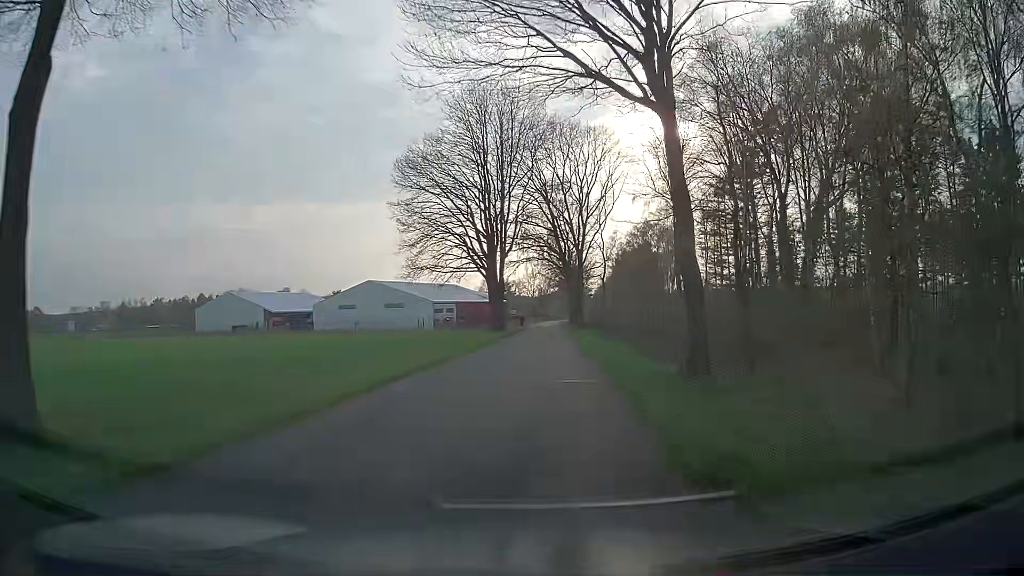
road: unclassified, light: Day
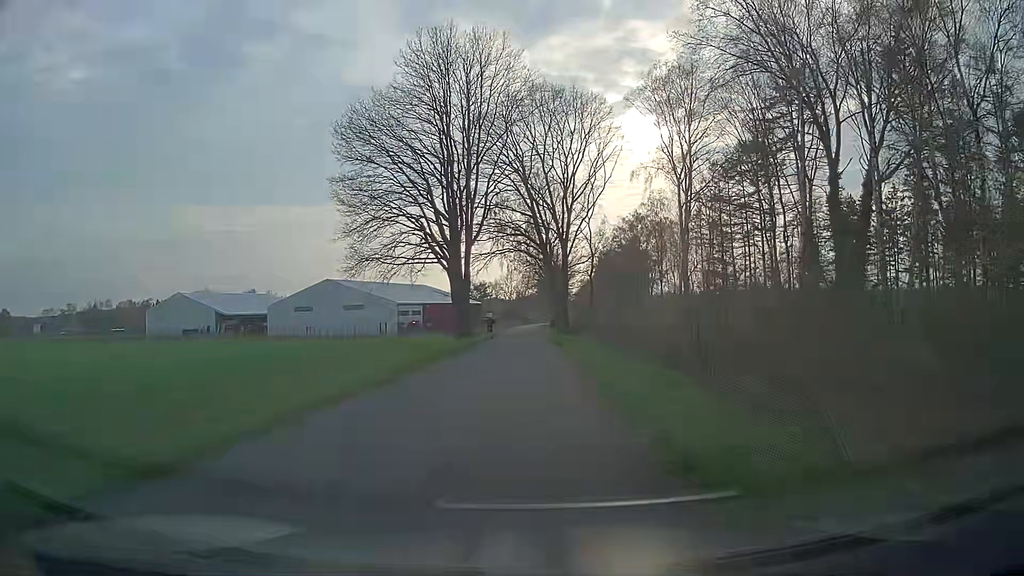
(+0.2, +13.3) m; +1°
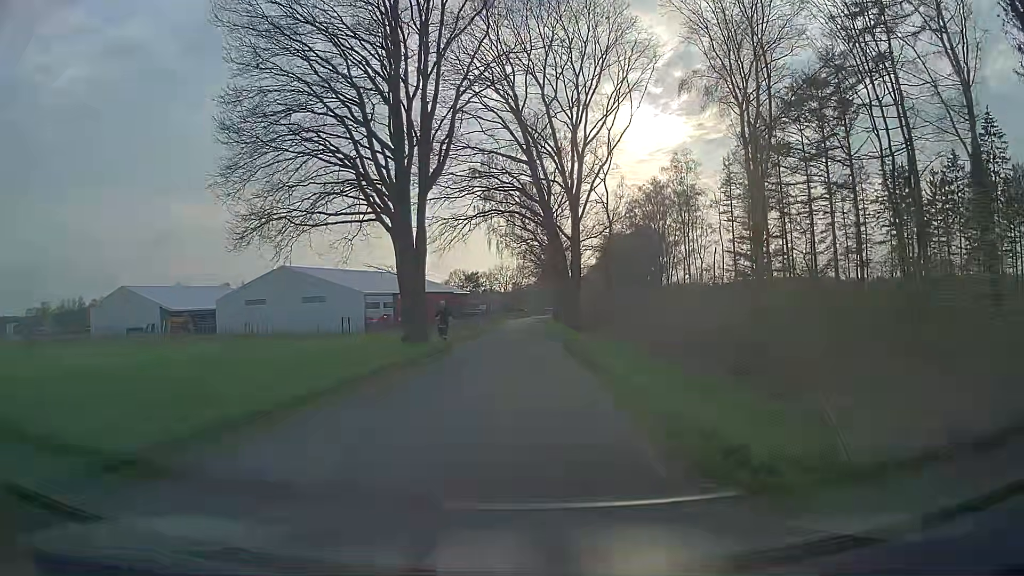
(+0.2, +20.0) m; +1°
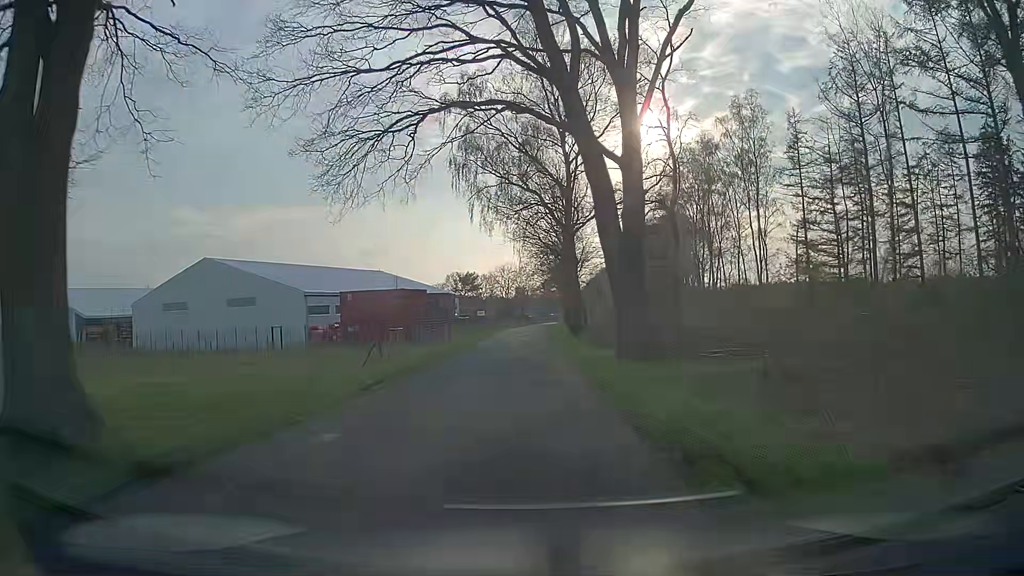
(-0.1, +25.0) m; 0°
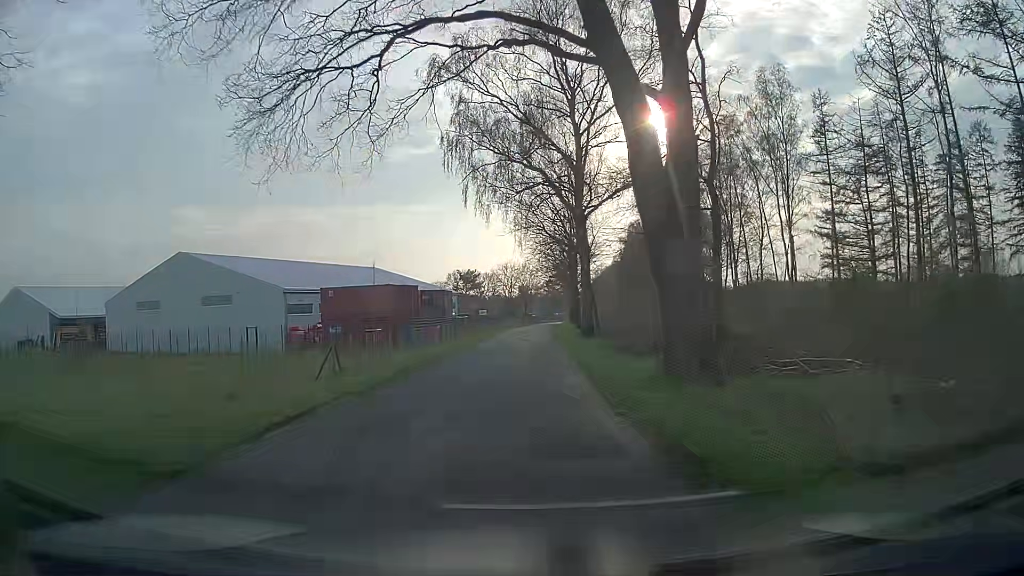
(0.0, +6.6) m; -1°
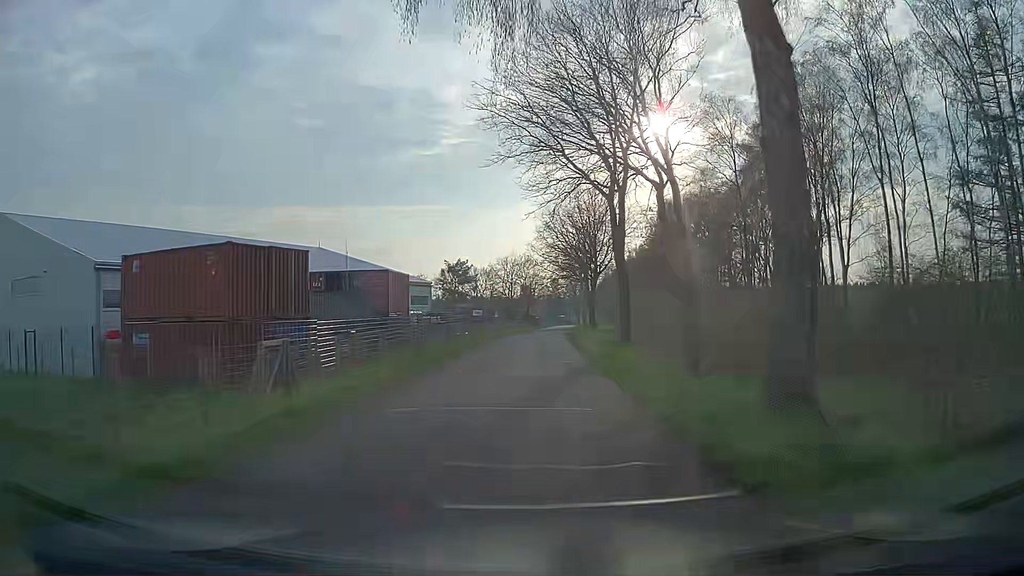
(-0.3, +28.0) m; -1°
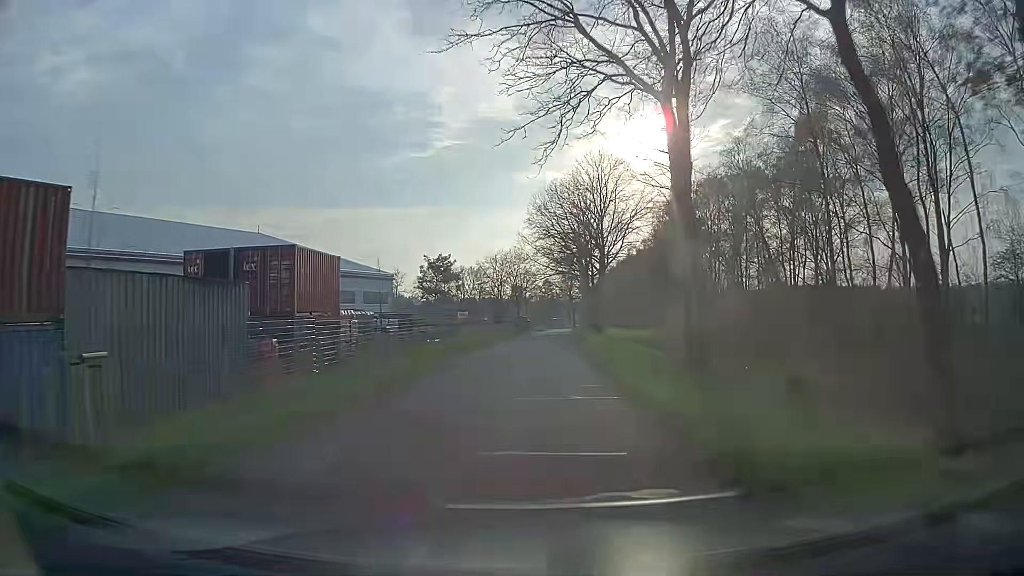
(+0.3, +14.9) m; +2°
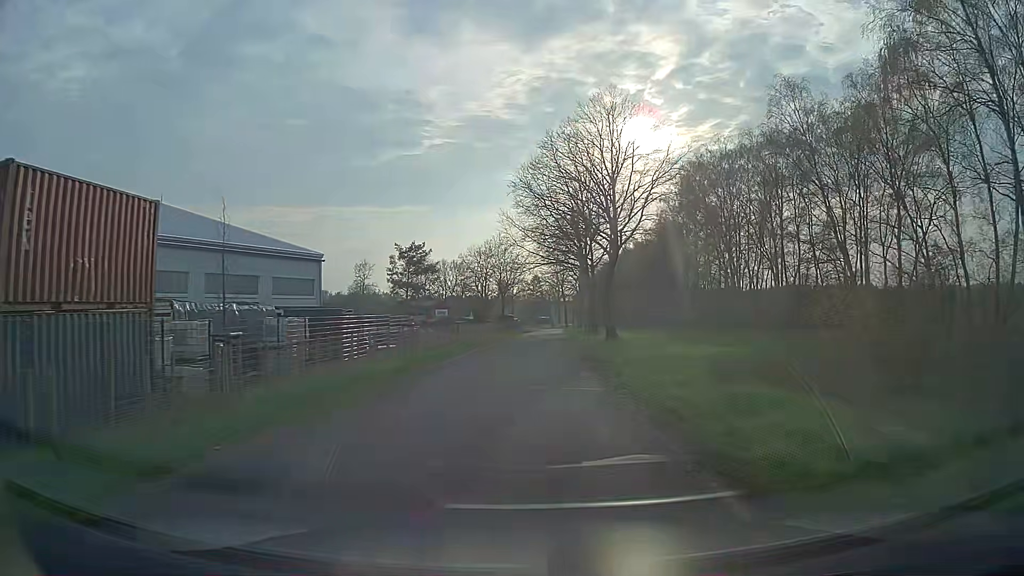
(+0.1, +15.3) m; +1°
(0, +10) (0, +20) (+1, +30) (+1, +40) (+2, +50) (+2, +60) (+3, +70) (+3, +80) (+4, +90) (+4, +100) m
